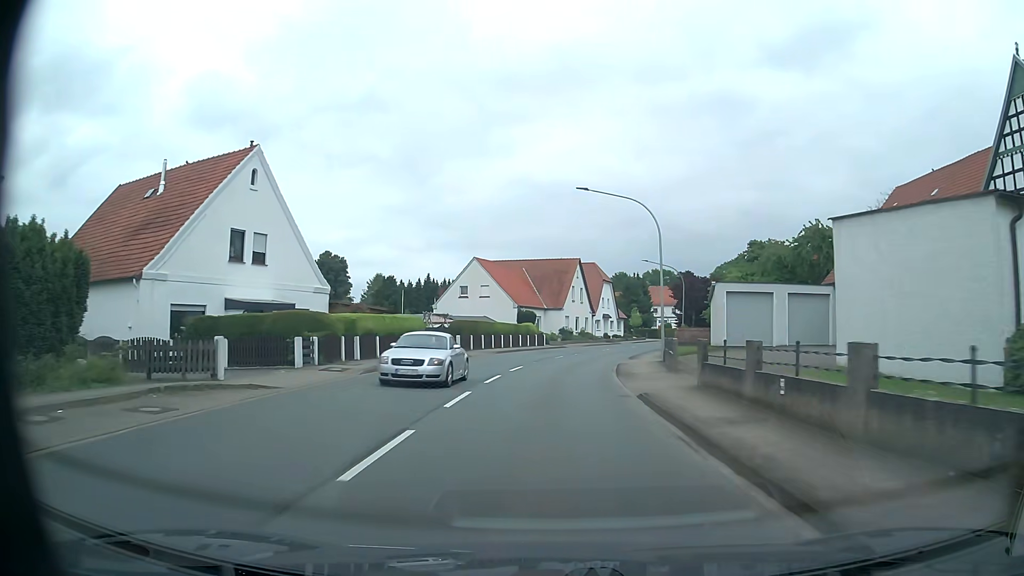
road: primary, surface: asphalt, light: Day
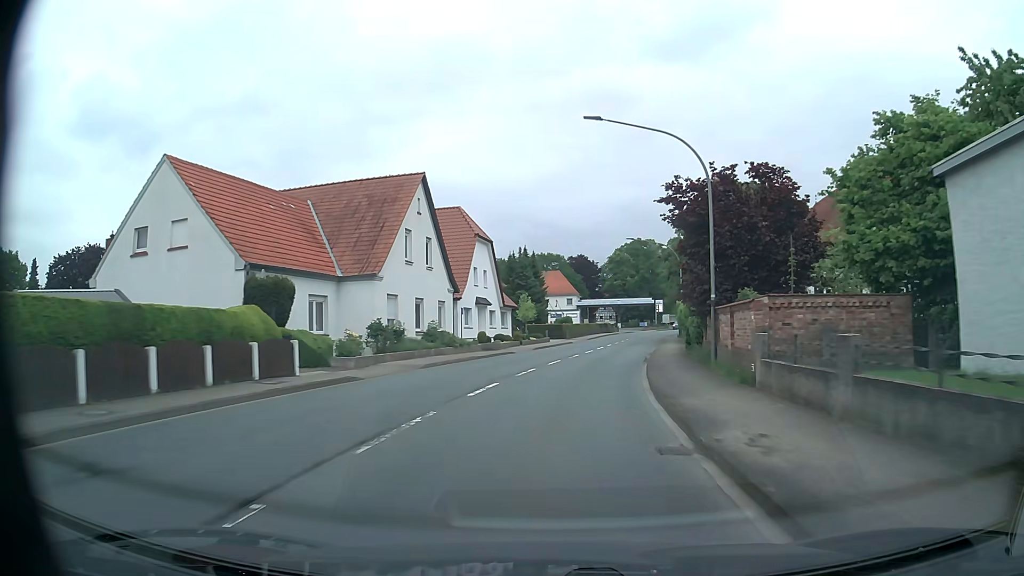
(+3.0, +40.2) m; +10°
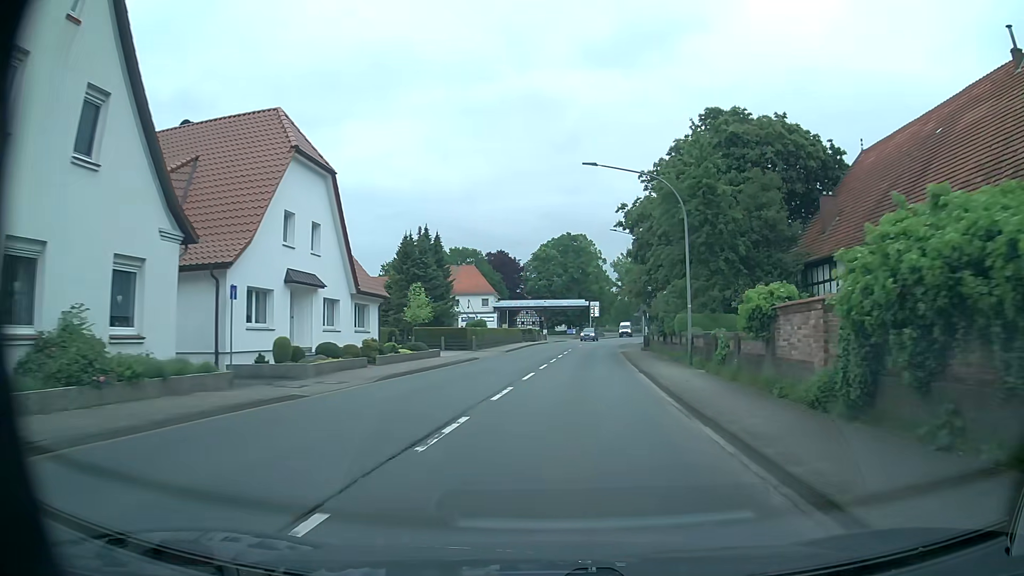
(+1.5, +24.0) m; +7°
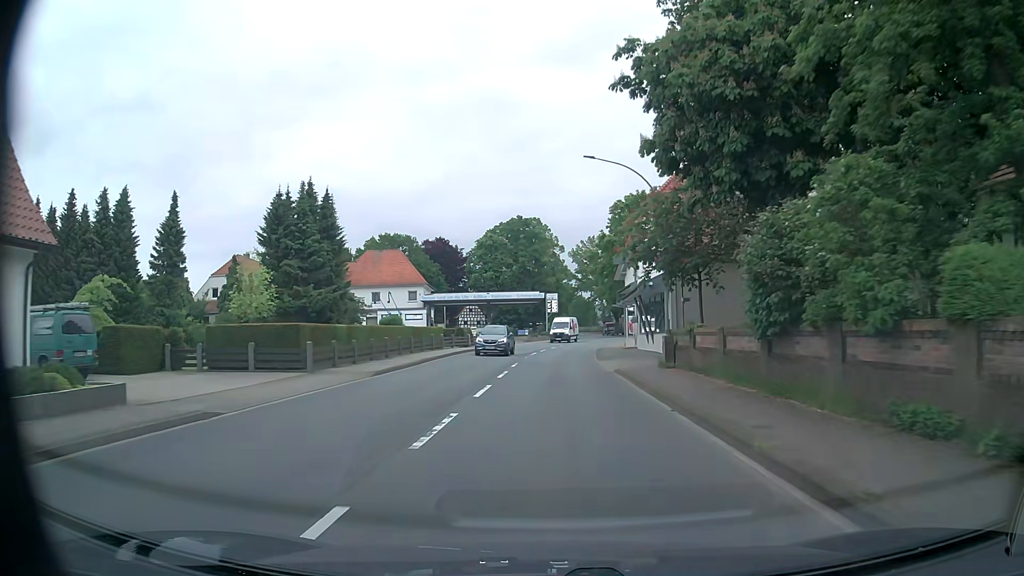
(+1.1, +24.1) m; +4°
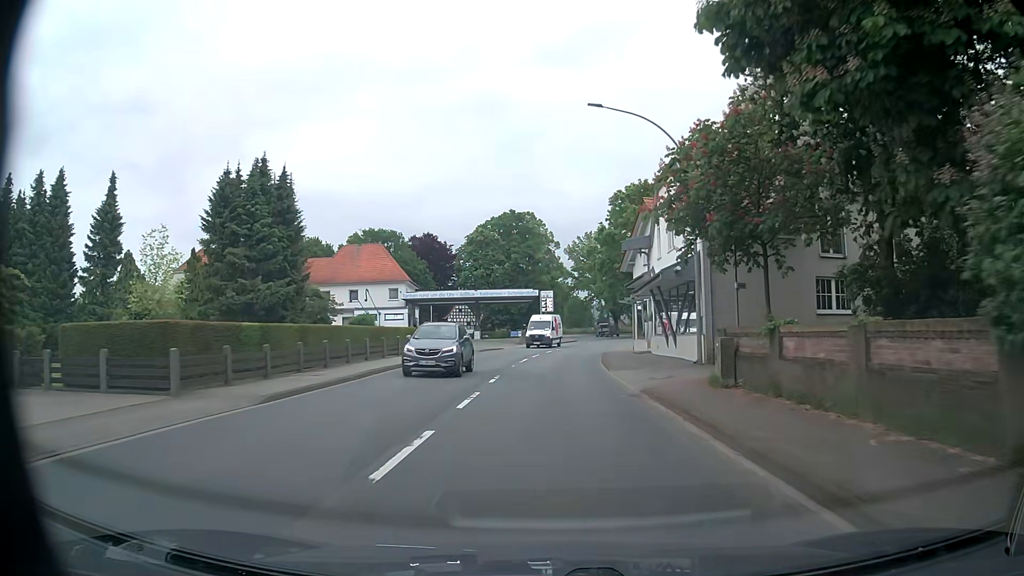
(0.0, +8.1) m; 0°
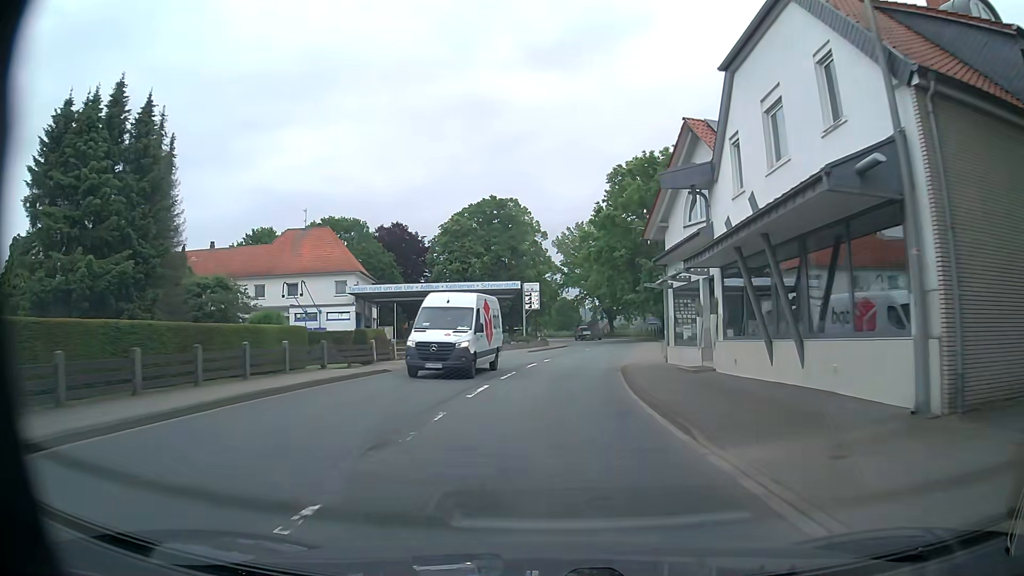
(+0.1, +16.1) m; +1°
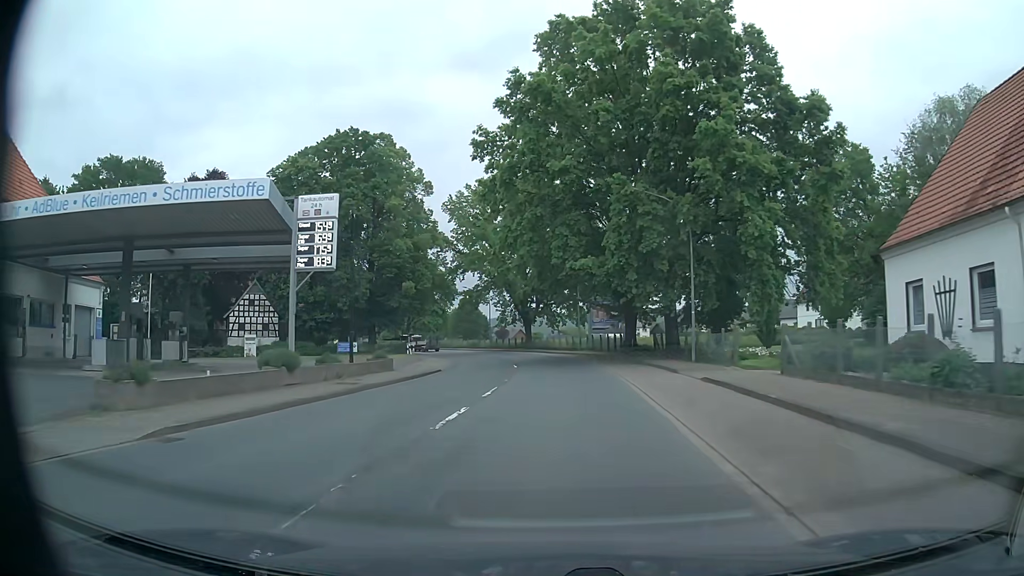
(+2.7, +40.0) m; +7°
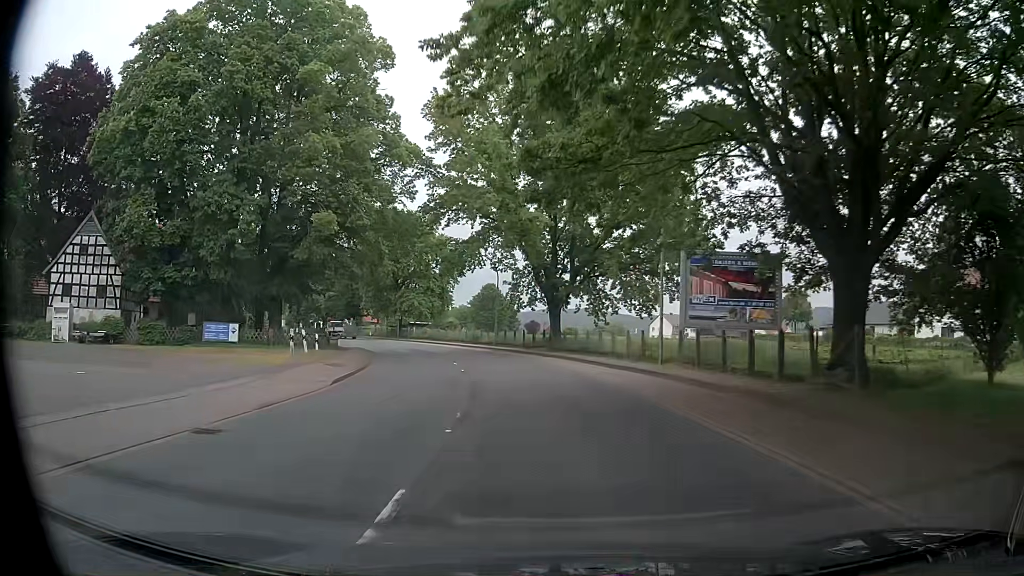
(-0.3, +32.1) m; -3°
(0, +10) (-1, +20) (-2, +30) (-4, +40) (-7, +49) (-11, +58) (-15, +68) (-20, +76) (-25, +85) (-31, +93) m
